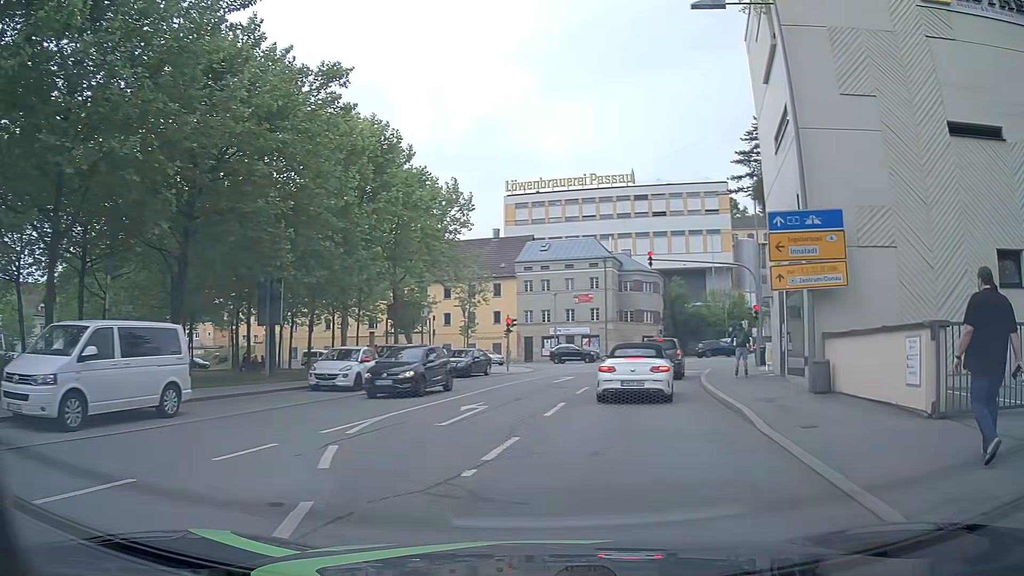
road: residential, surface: asphalt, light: Day
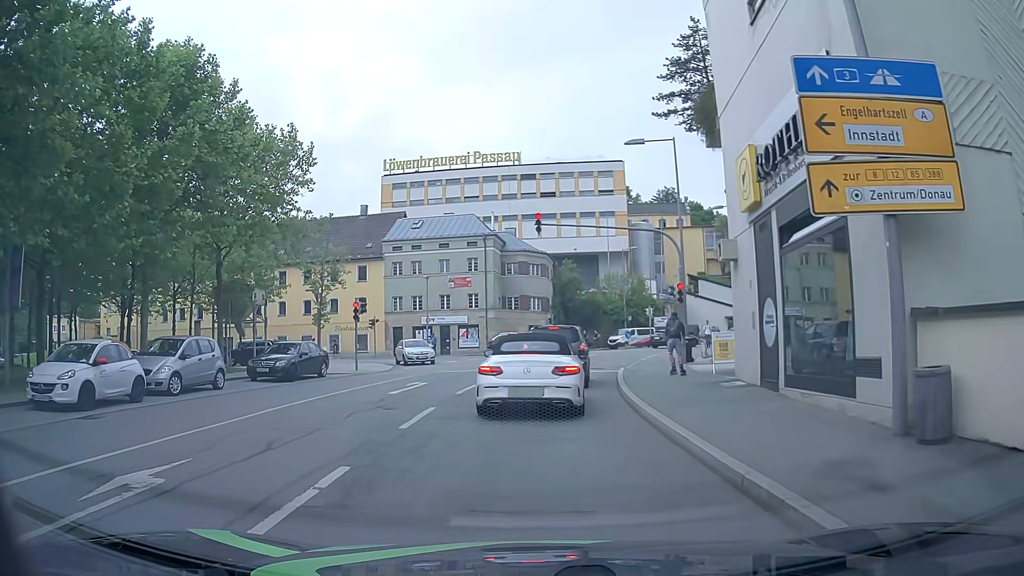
(+1.2, +8.7) m; +9°
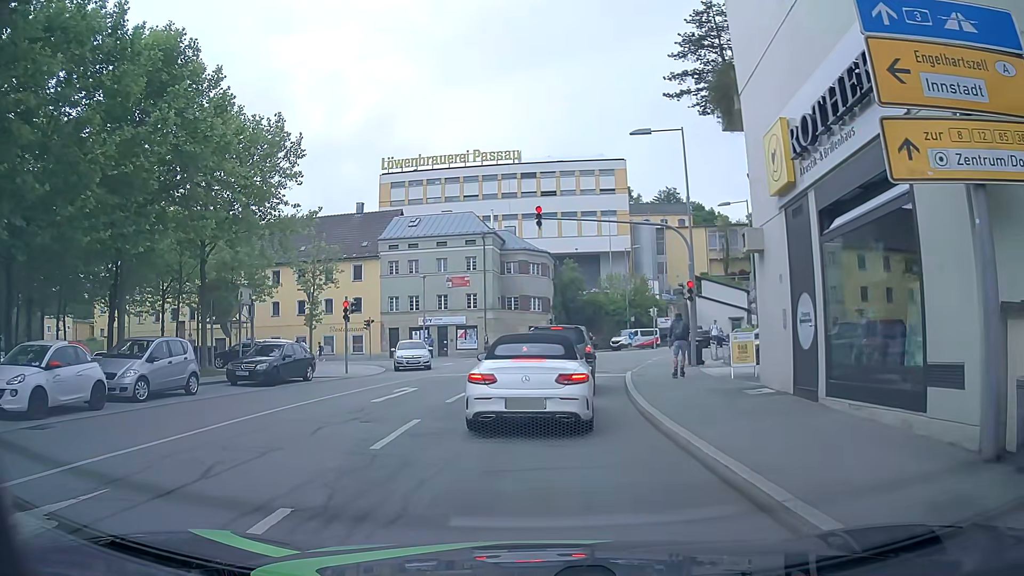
(0.0, +1.7) m; 0°
